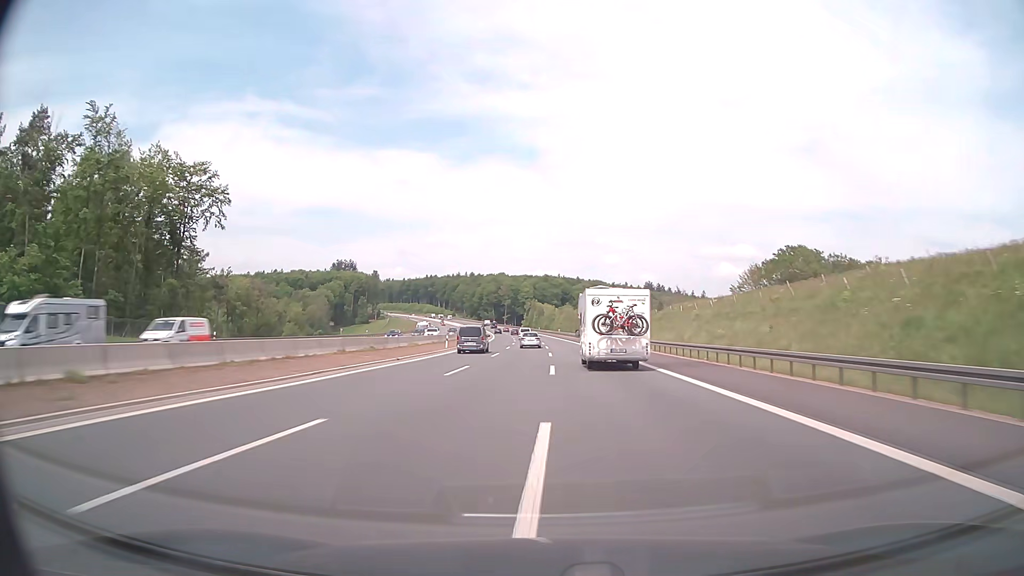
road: motorway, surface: asphalt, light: Day
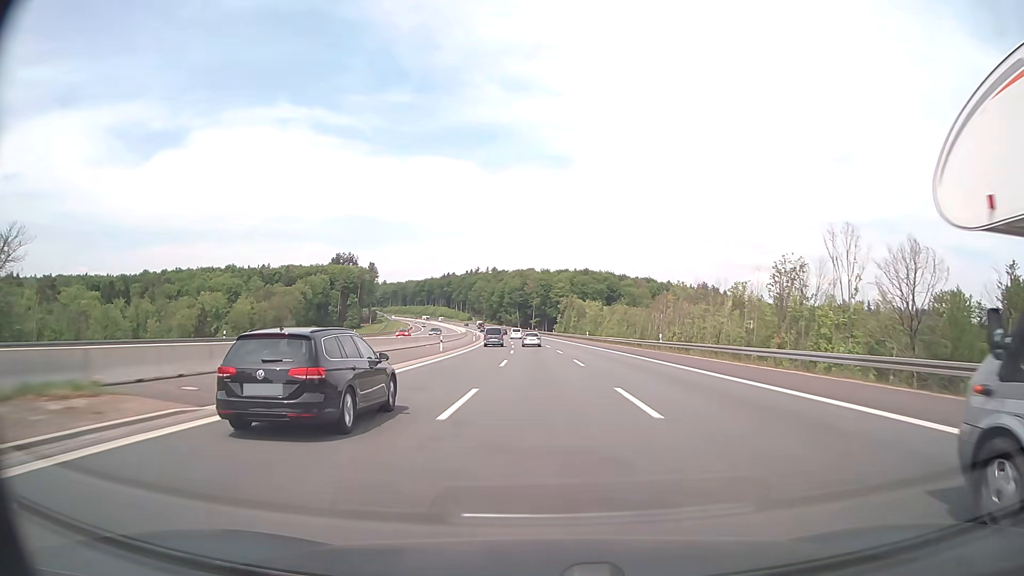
(-2.9, +101.7) m; -3°
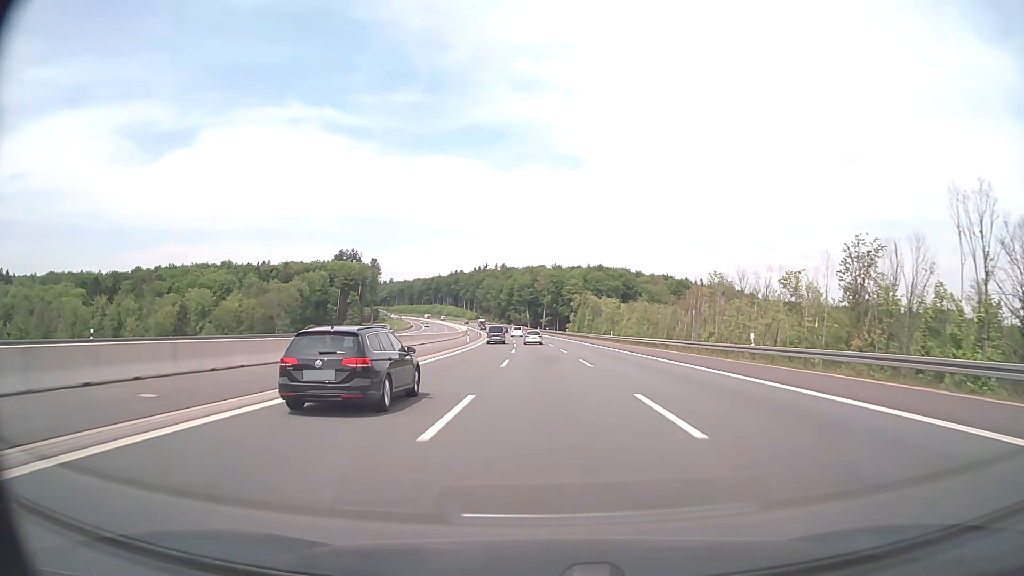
(-0.1, +20.5) m; -1°
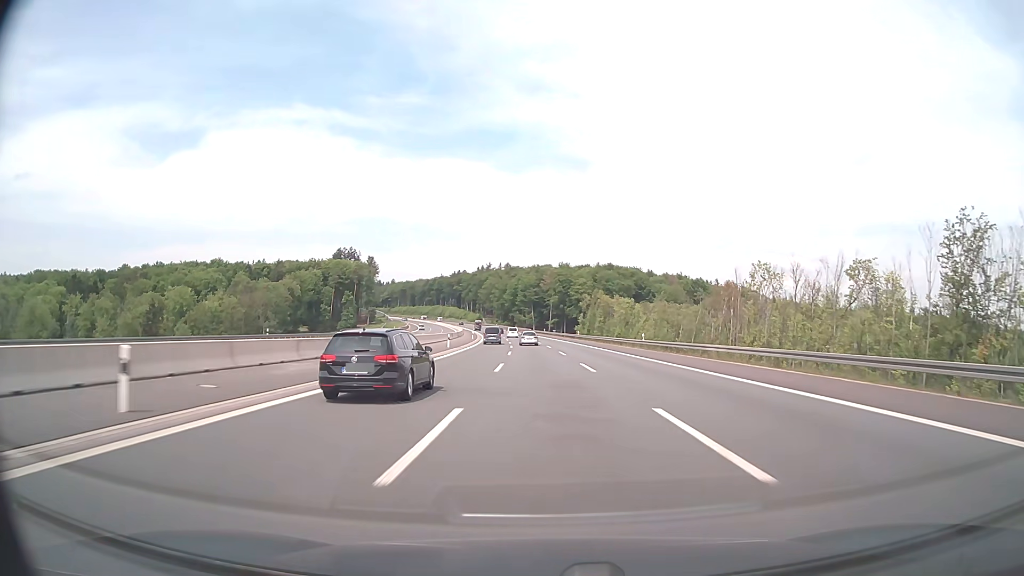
(-0.2, +20.5) m; -1°
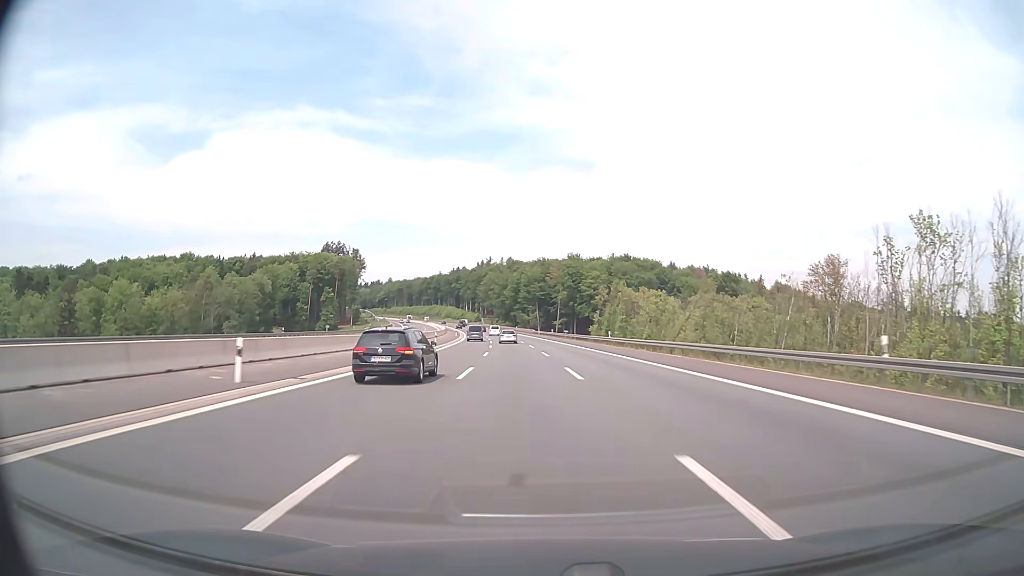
(-0.2, +41.0) m; 0°
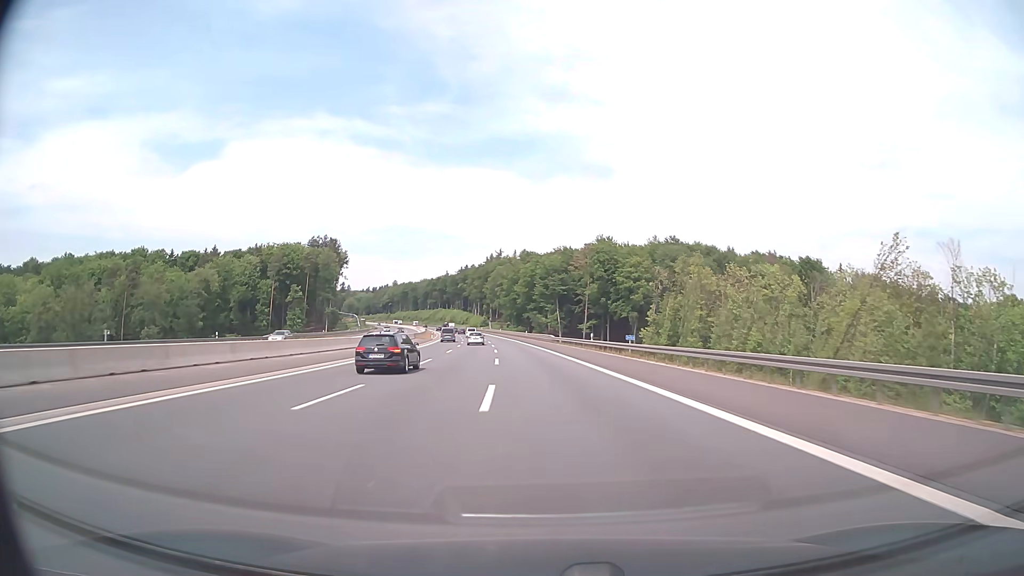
(-0.7, +61.6) m; -2°
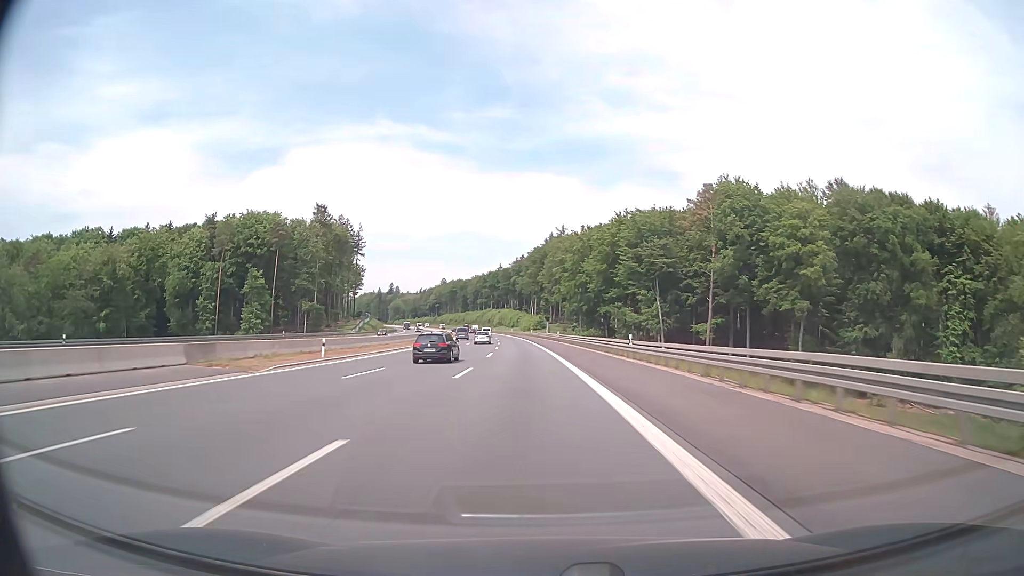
(-3.9, +81.9) m; -6°
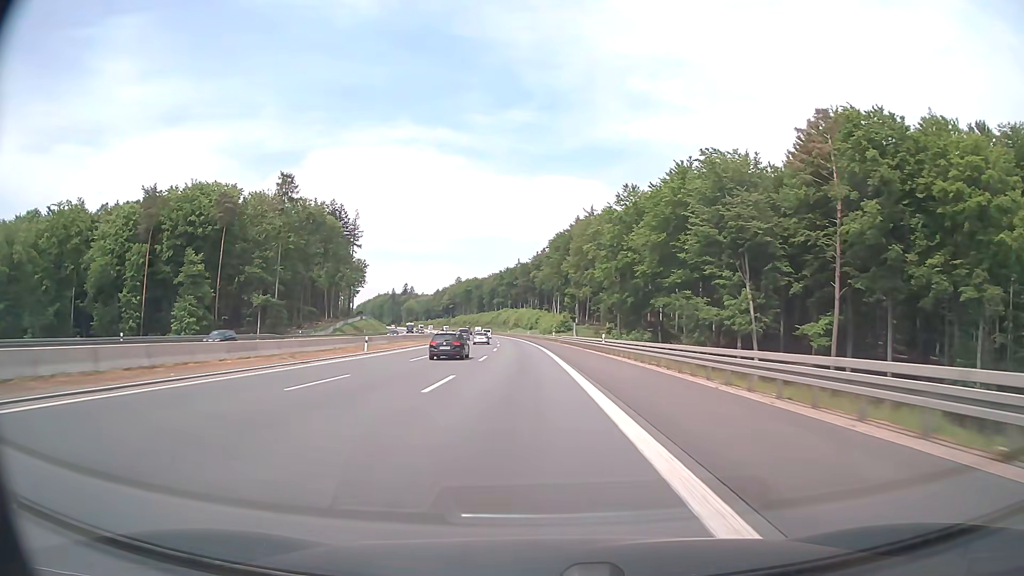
(-0.6, +41.1) m; -2°
(0, +10) (0, +20) (0, +30) (-1, +40) (-1, +50) (-1, +60) (-2, +70) (-2, +80) (-3, +90) (-4, +100) m
